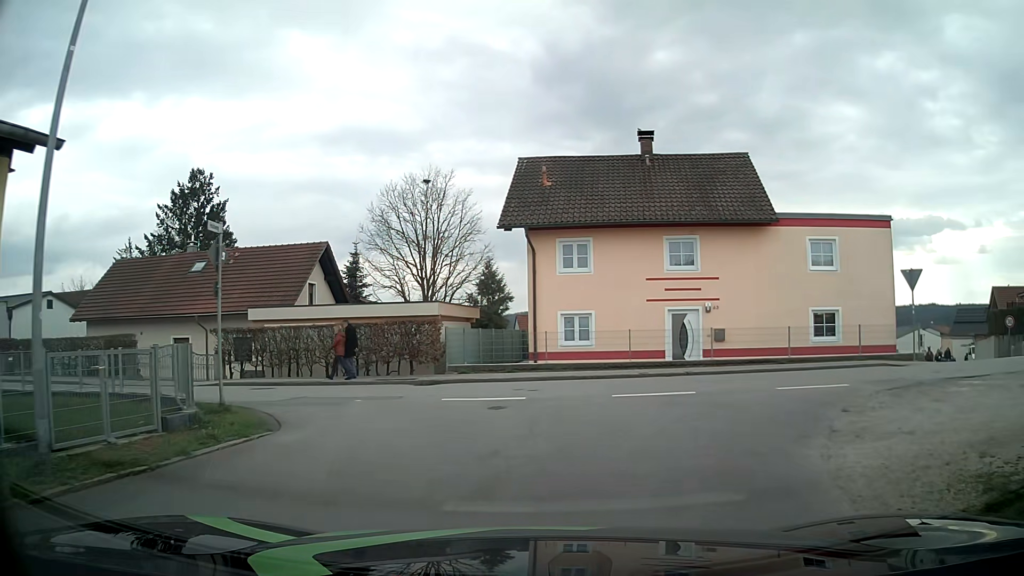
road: residential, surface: asphalt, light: Day
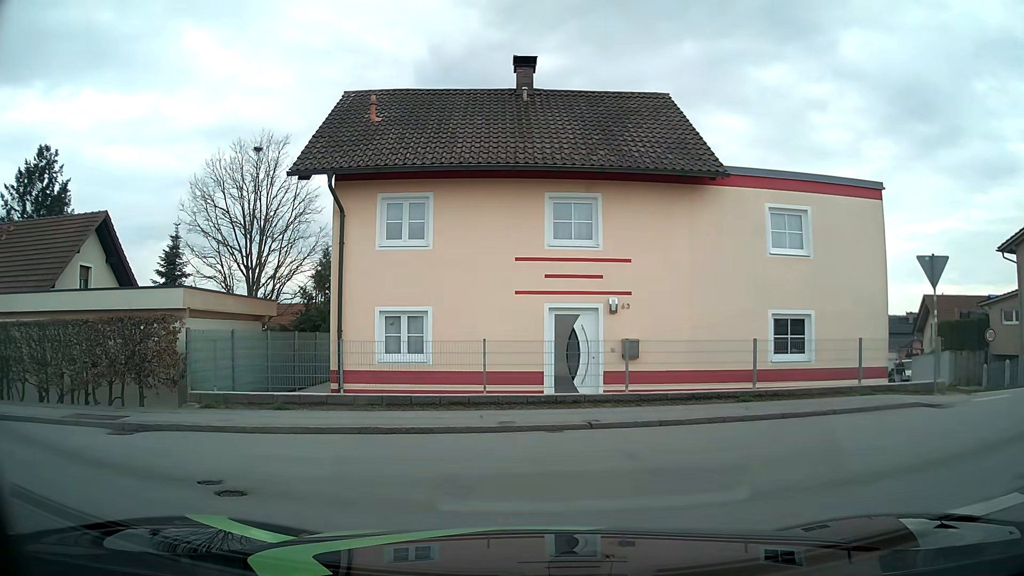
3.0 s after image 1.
(+0.9, +8.4) m; +8°
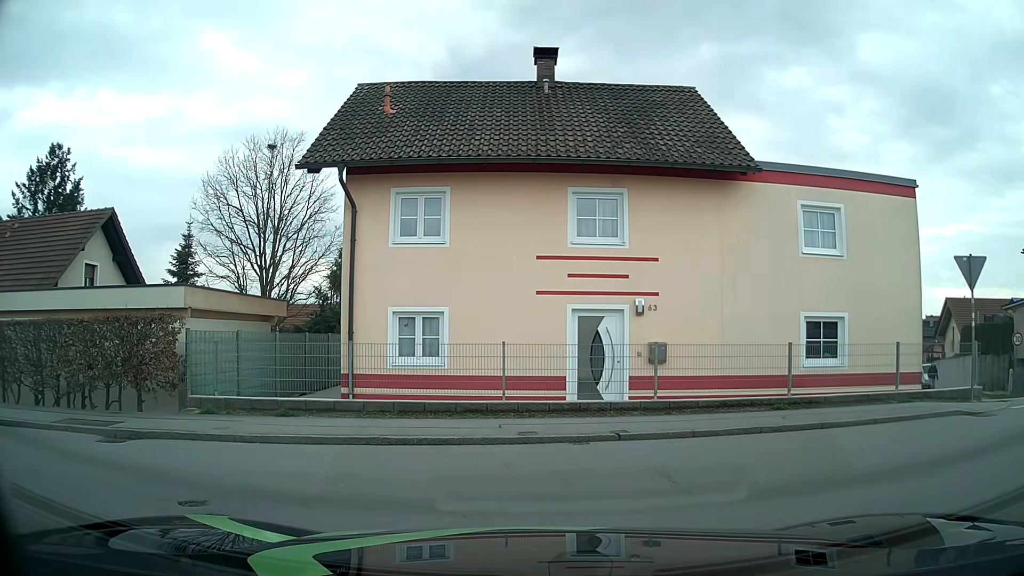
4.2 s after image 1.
(0.0, +0.8) m; 0°
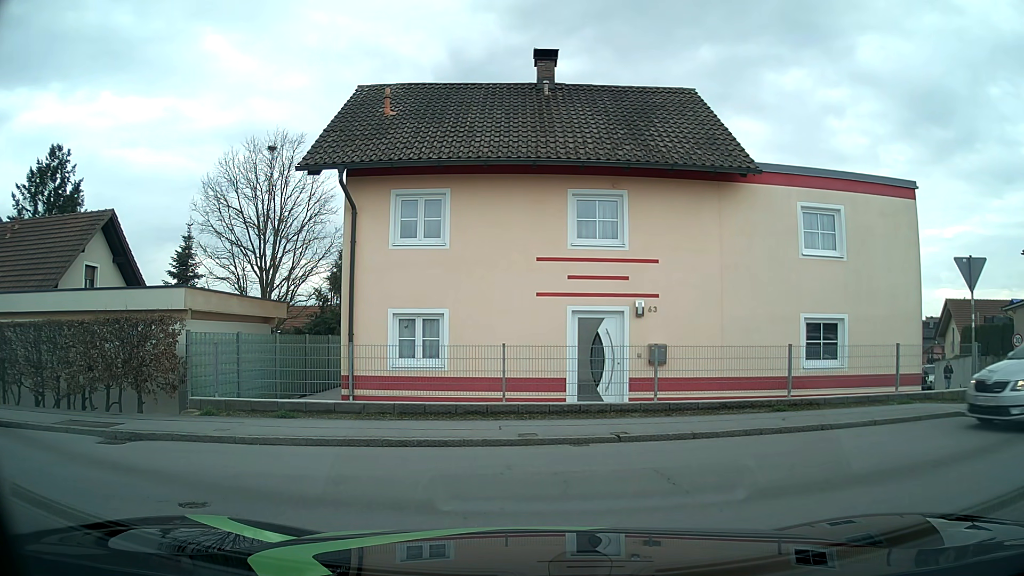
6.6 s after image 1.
(0.0, +0.1) m; 0°
